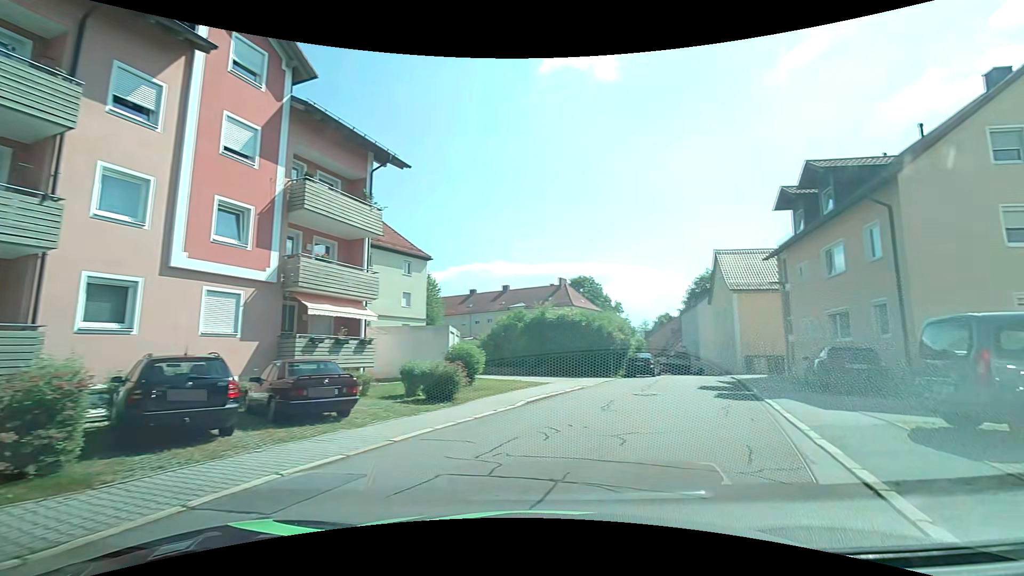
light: Day
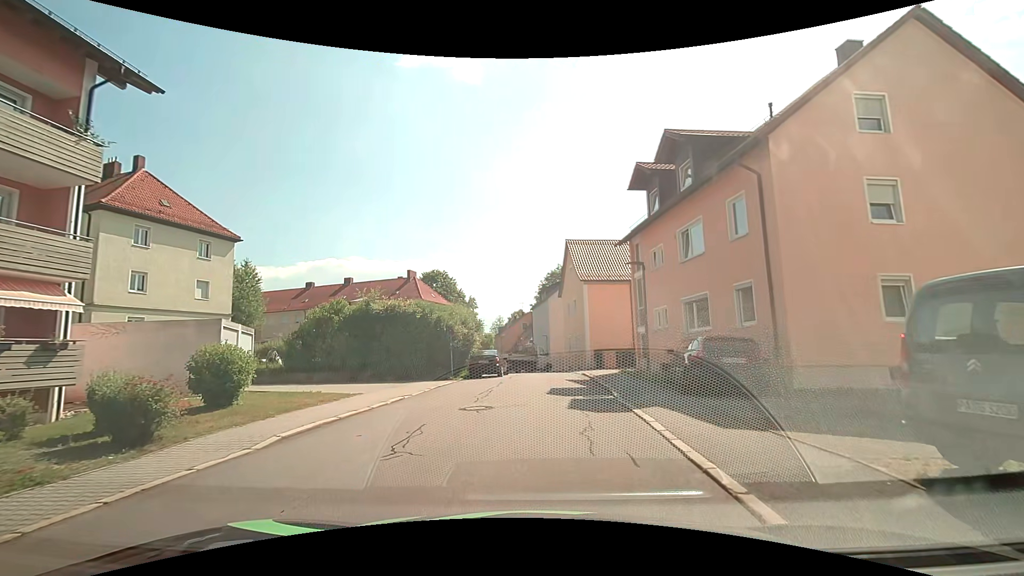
(+1.0, +5.1) m; +15°
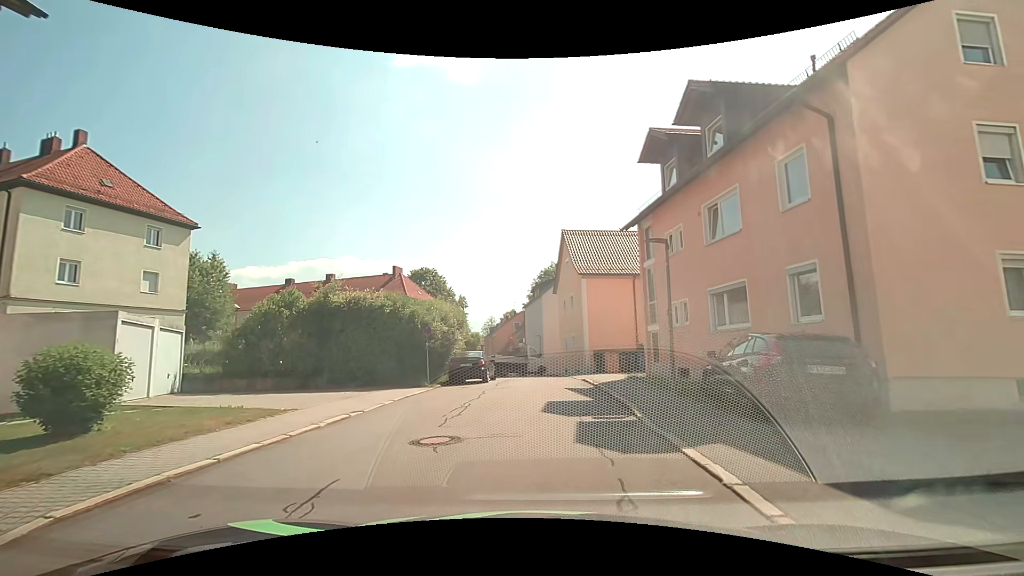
(+0.1, +3.9) m; +1°
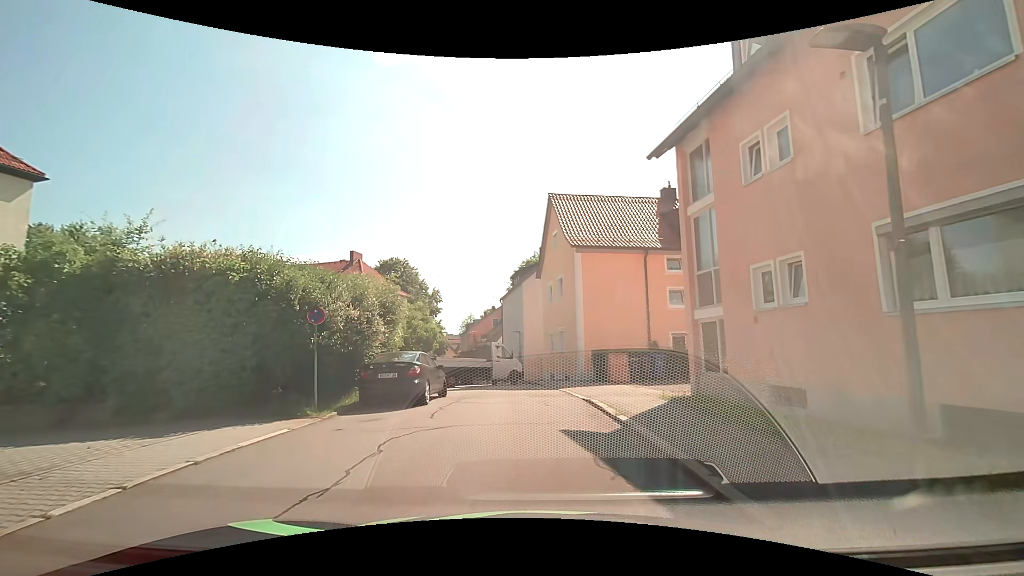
(+0.3, +8.8) m; +3°
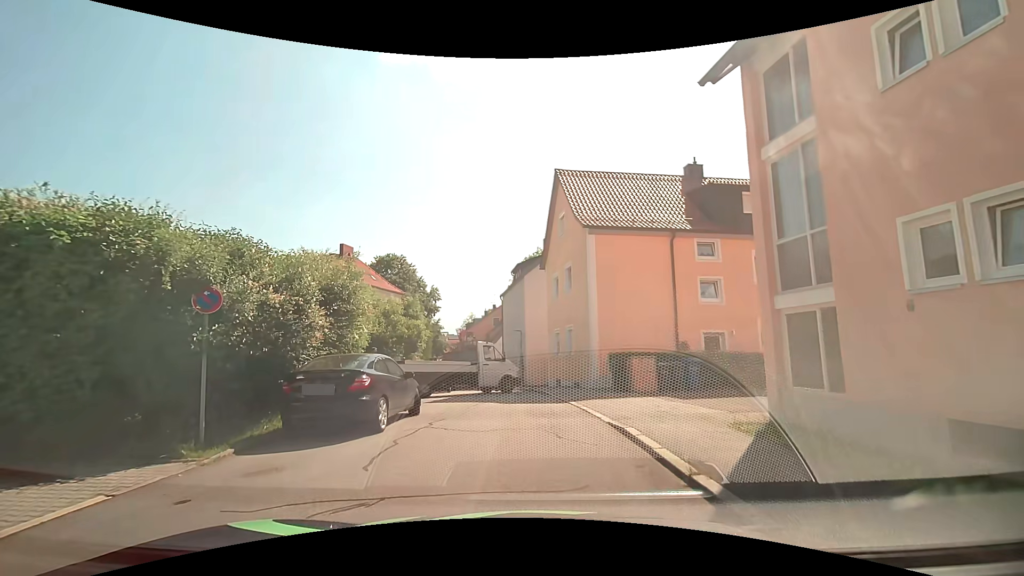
(0.0, +4.1) m; 0°
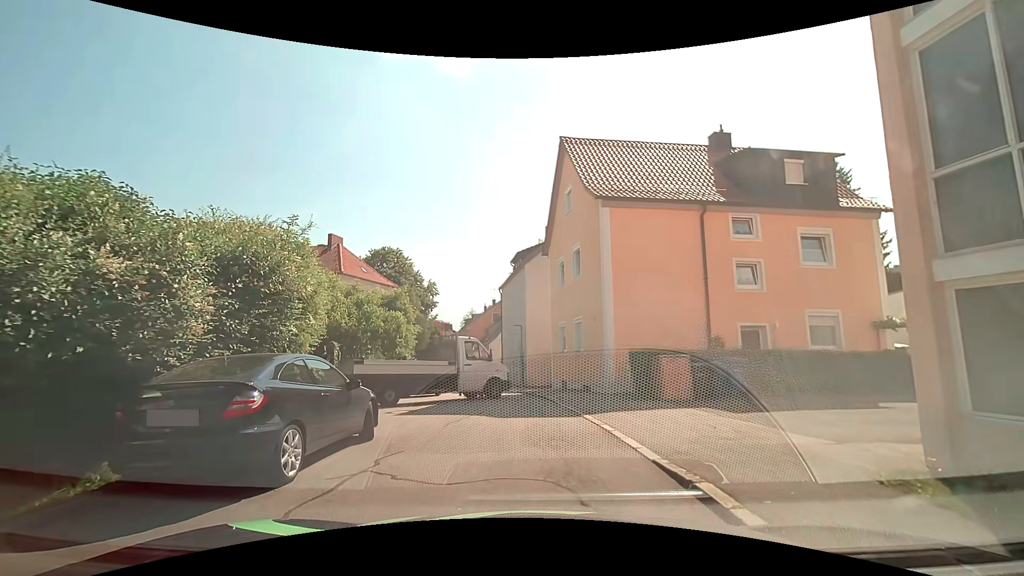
(0.0, +3.4) m; +1°
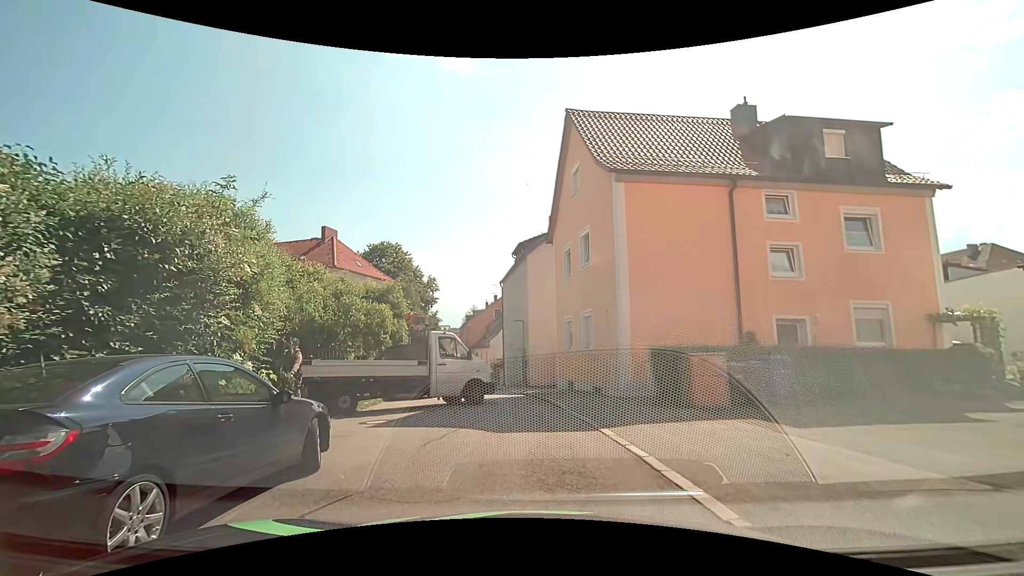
(0.0, +2.1) m; 0°
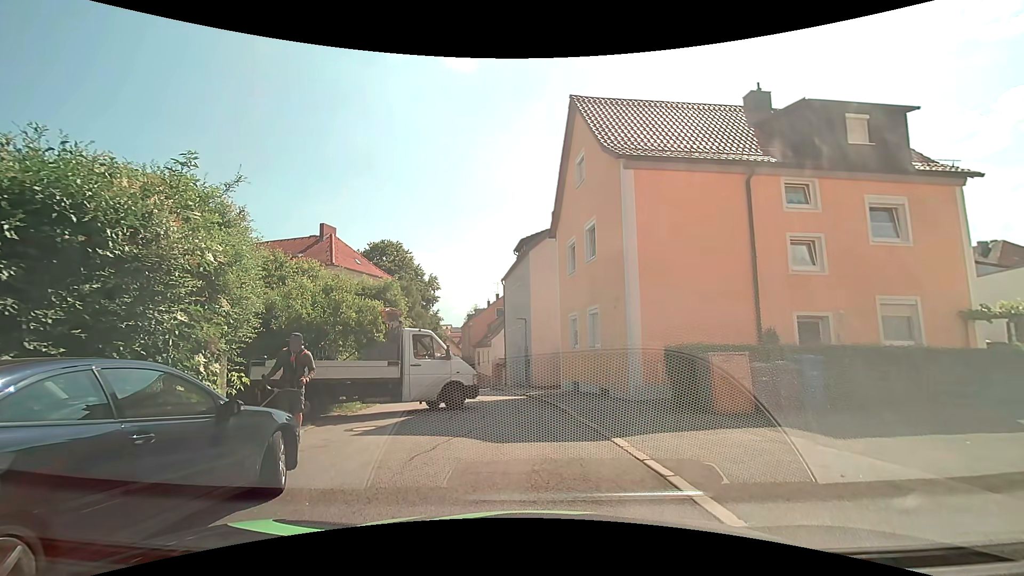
(0.0, +1.0) m; 0°
